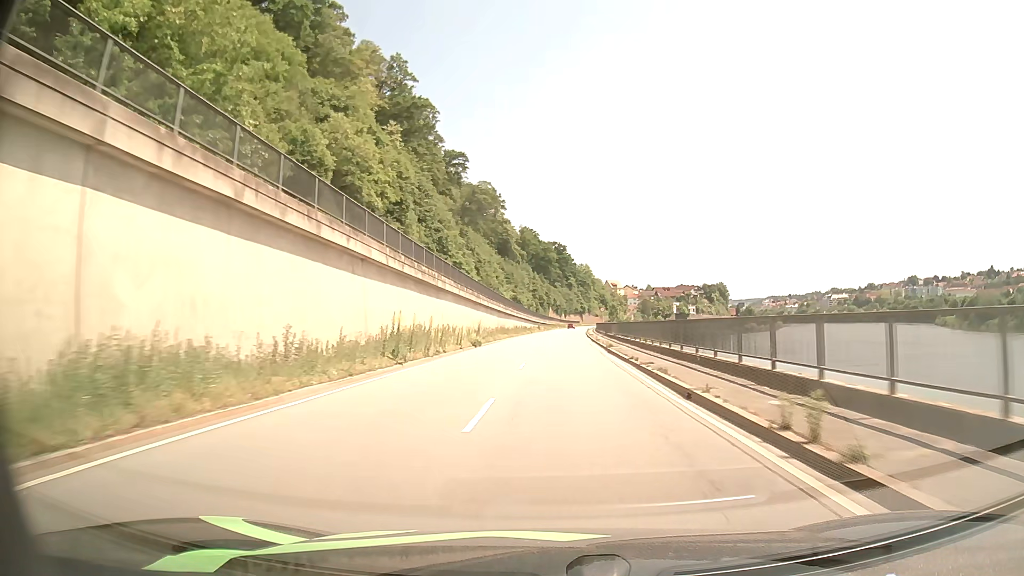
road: primary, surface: asphalt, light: Day
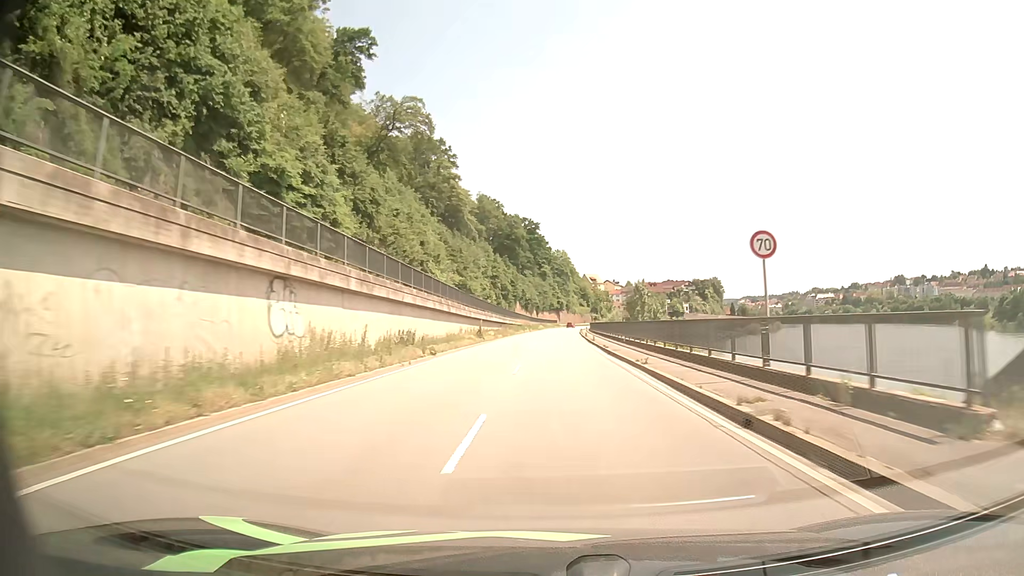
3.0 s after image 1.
(+0.9, +62.4) m; +2°
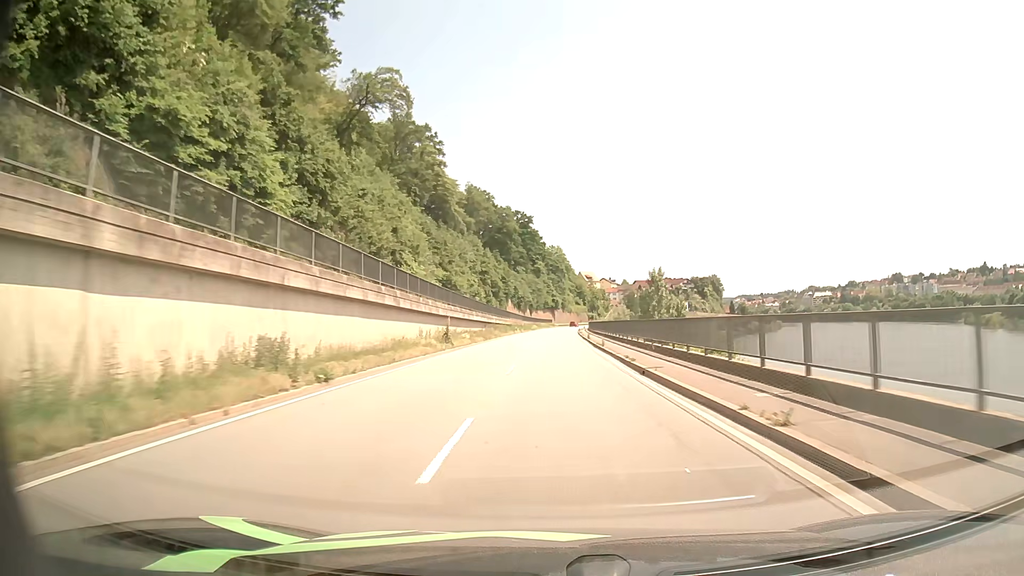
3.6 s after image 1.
(+0.1, +12.5) m; +1°
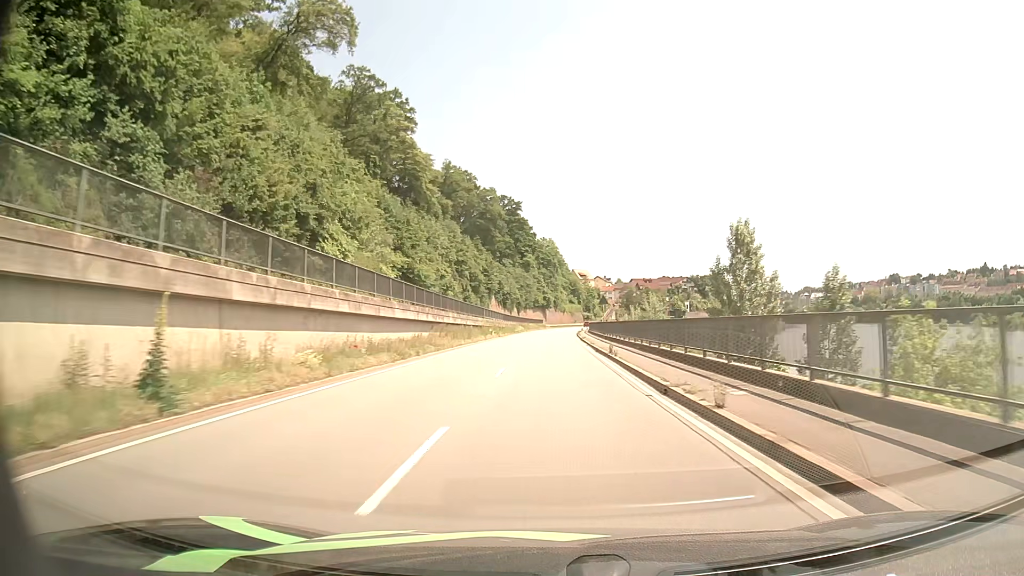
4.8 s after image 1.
(+0.2, +24.9) m; +1°
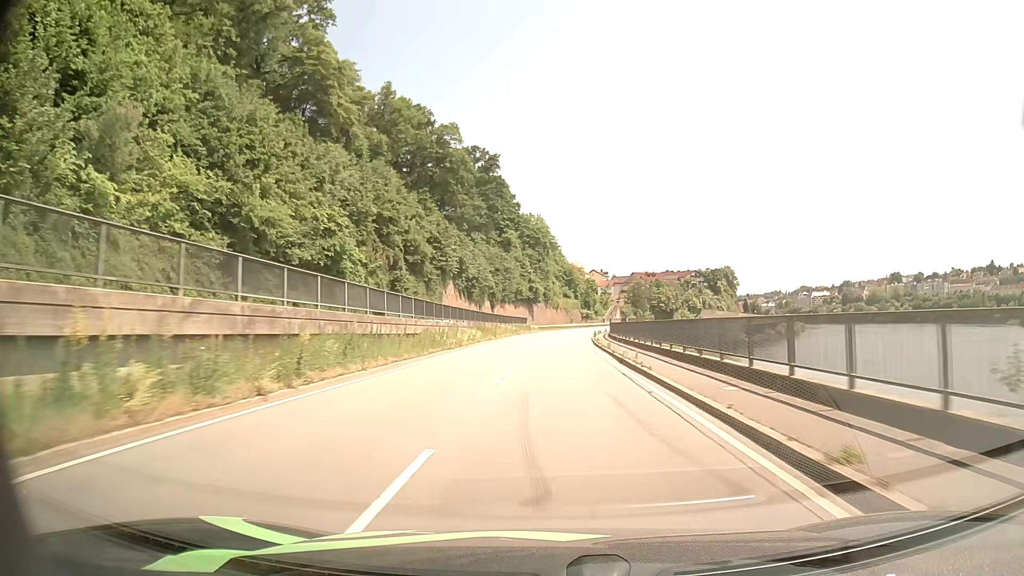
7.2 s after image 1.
(+0.1, +49.6) m; +1°
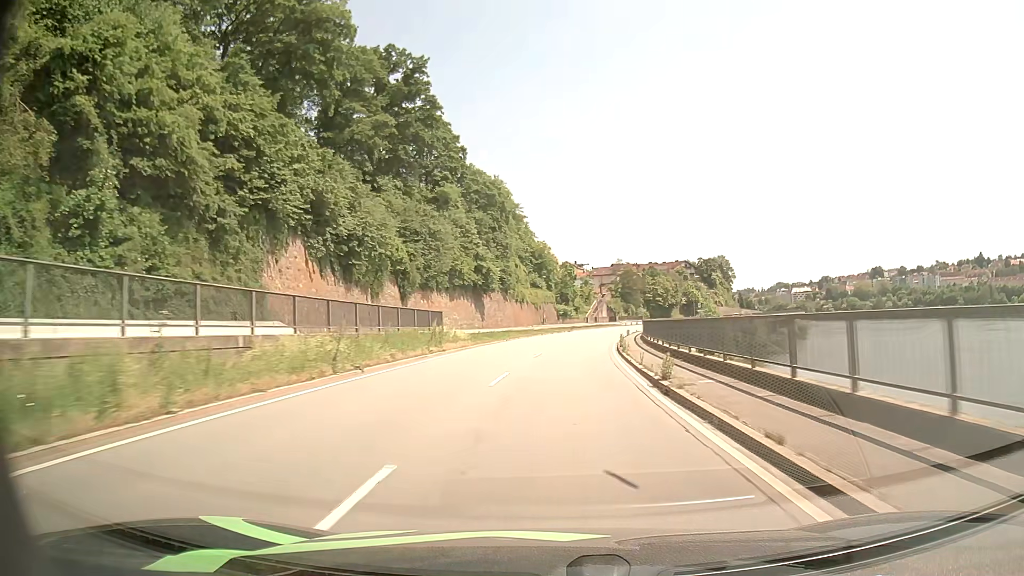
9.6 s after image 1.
(+1.0, +48.8) m; +3°
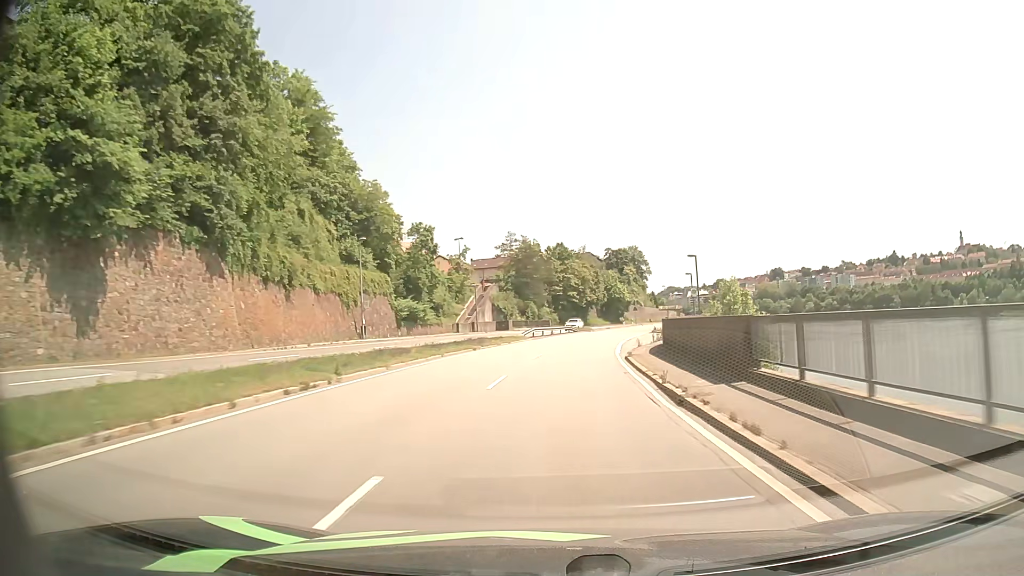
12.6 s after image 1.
(+4.5, +59.9) m; +10°
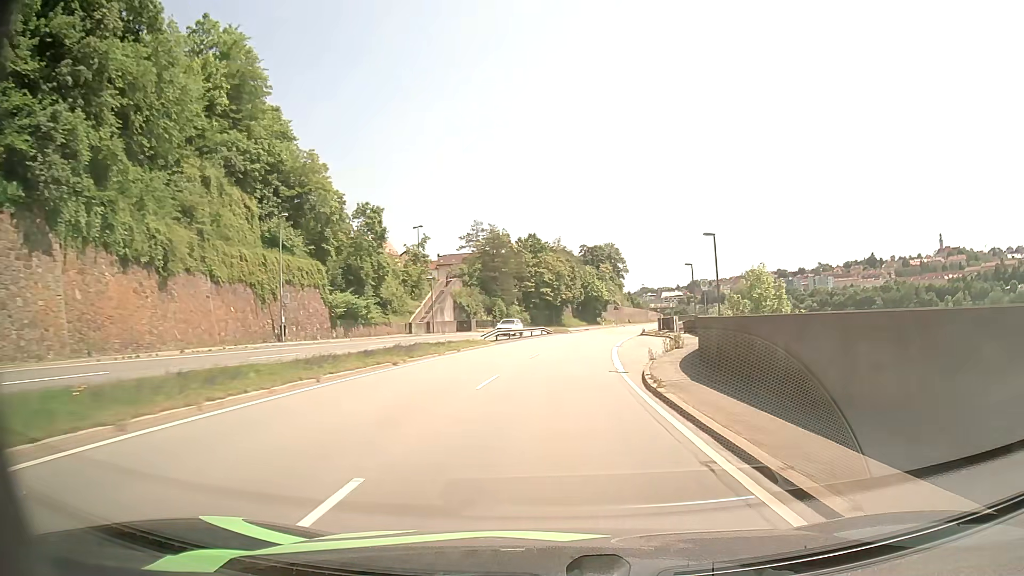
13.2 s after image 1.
(+0.3, +11.9) m; +2°
(0, +10) (+1, +20) (+2, +30) (+3, +40) (+4, +50) (+6, +60) (+8, +69) (+10, +79) (+13, +89) (+16, +98) m
